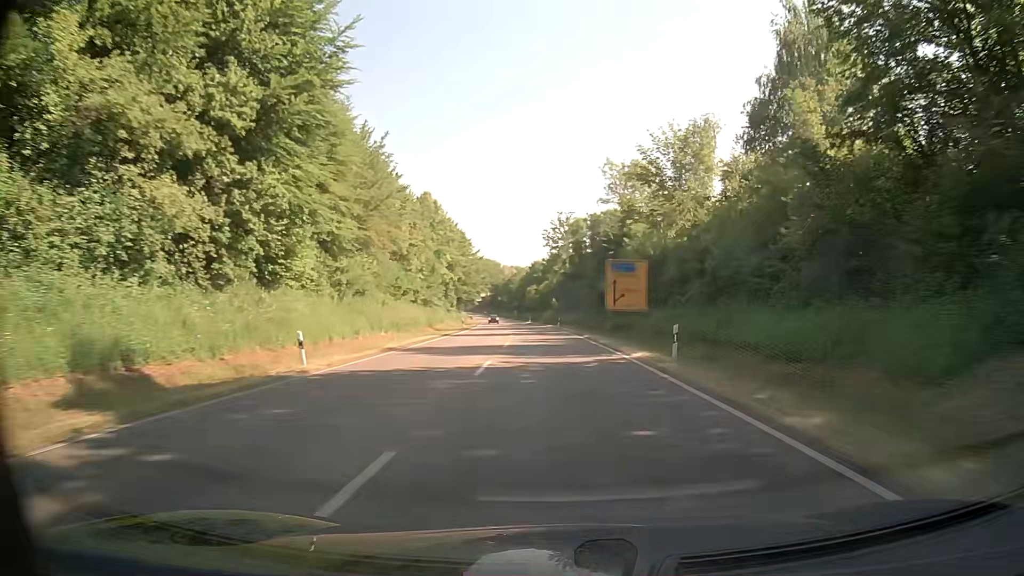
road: primary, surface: asphalt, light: Day
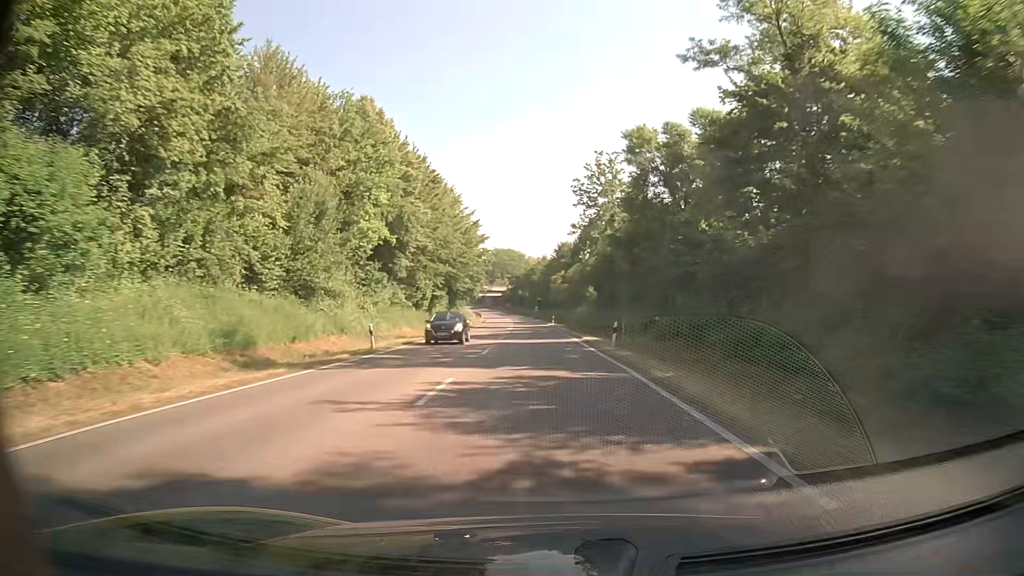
(-0.6, +40.8) m; -2°
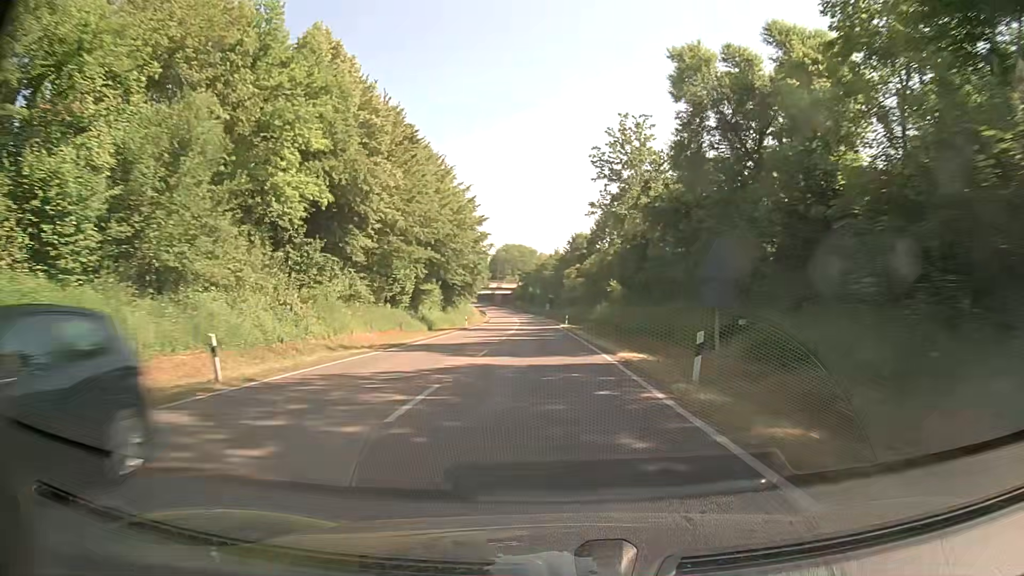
(-0.1, +13.6) m; -1°
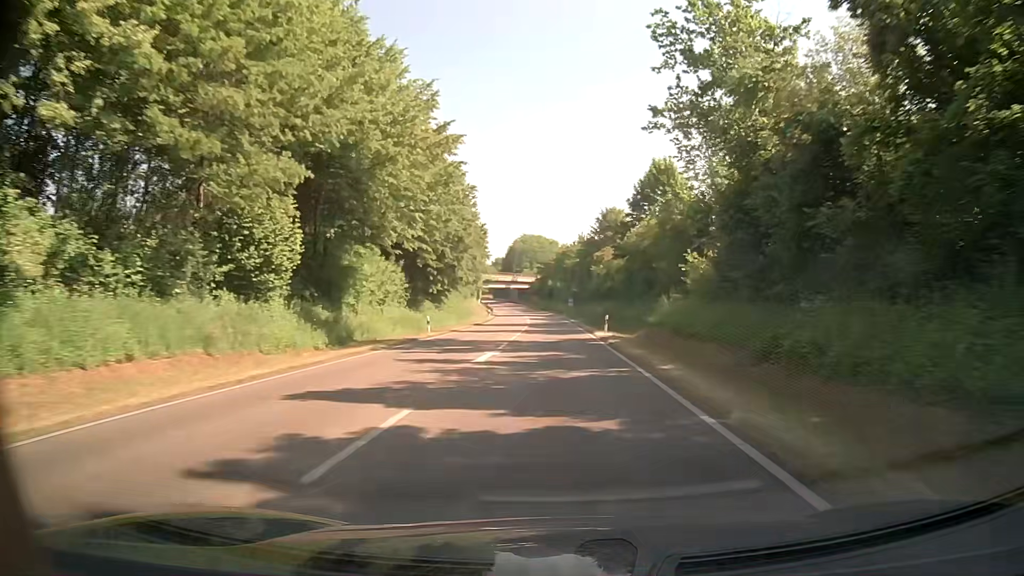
(-0.3, +27.3) m; -1°
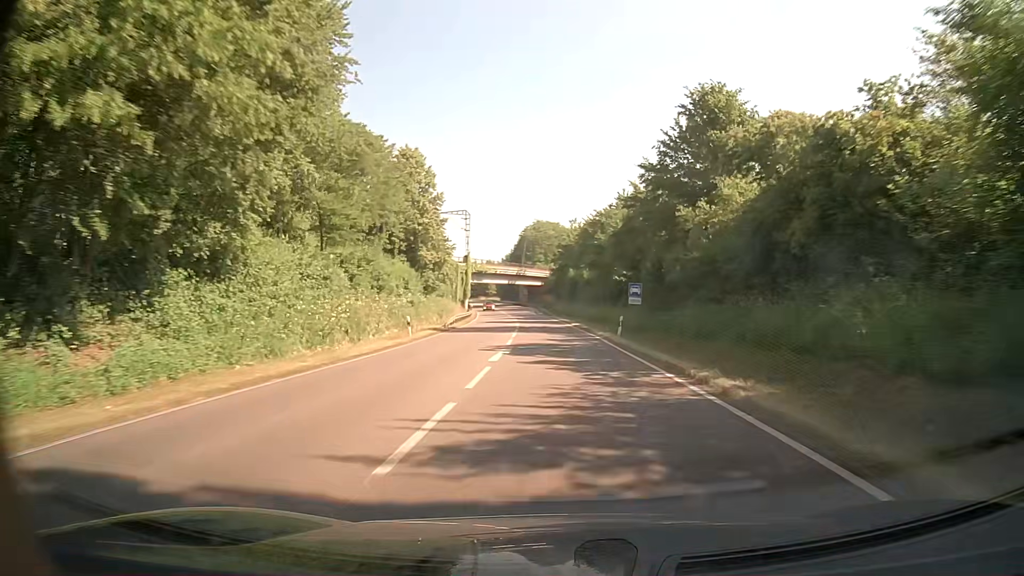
(-0.8, +54.5) m; -1°
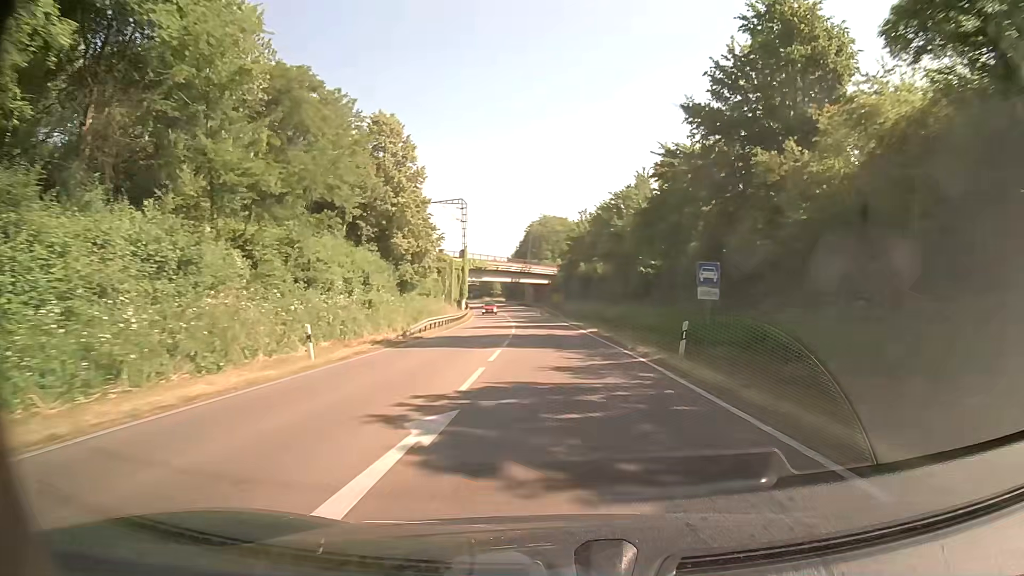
(-0.1, +13.5) m; -1°
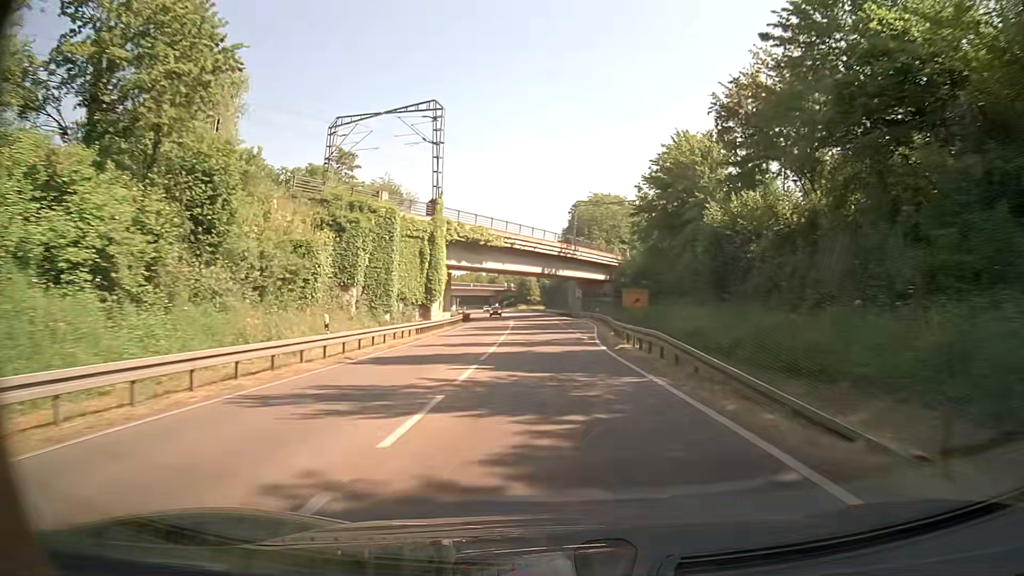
(-1.7, +53.6) m; -4°
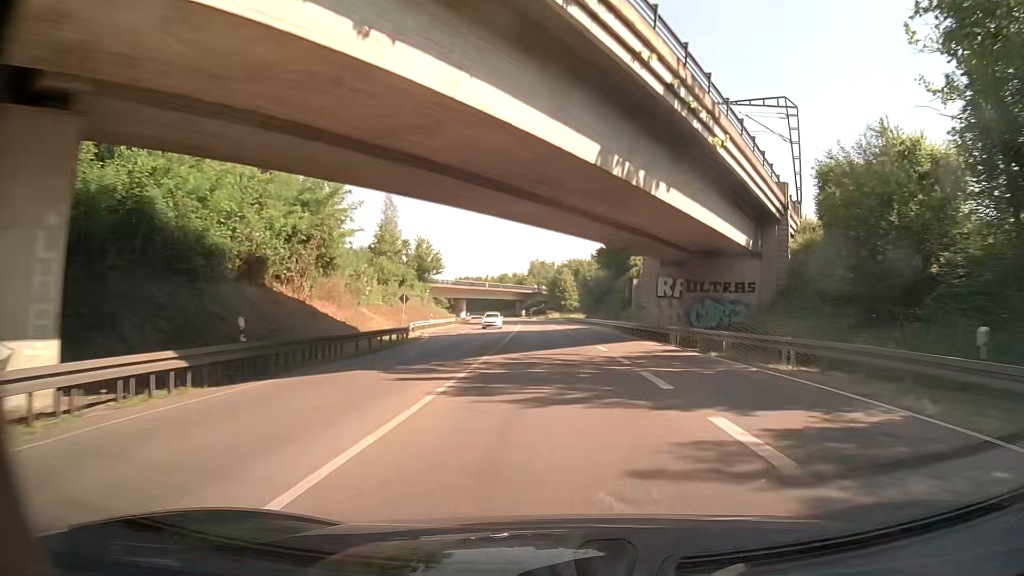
(-1.3, +53.4) m; -3°
(0, +10) (0, +20) (0, +30) (0, +40) (0, +50) (-1, +60) (-1, +70) (-2, +80) (-3, +90) (-3, +100) m
